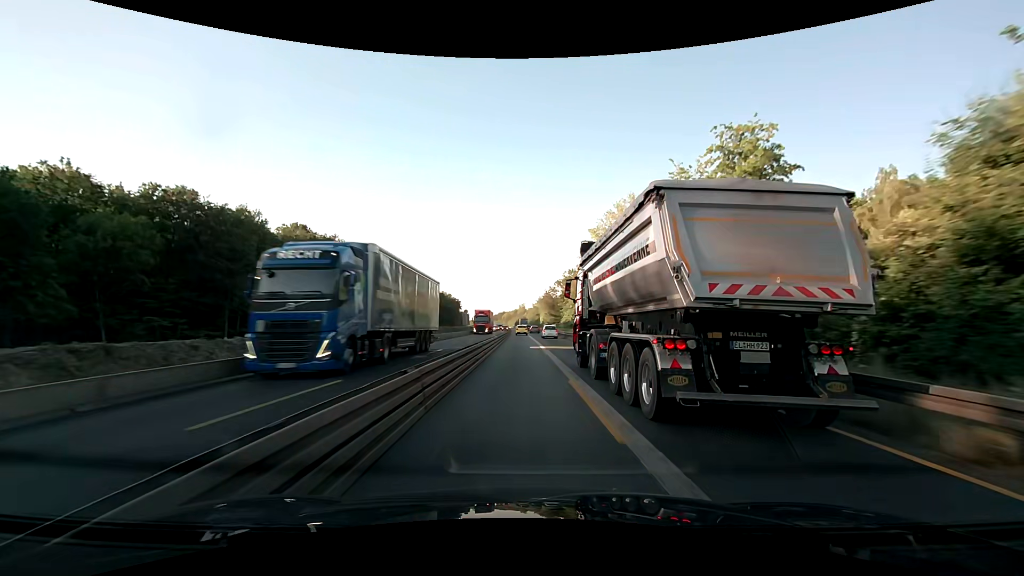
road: motorway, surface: asphalt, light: Day
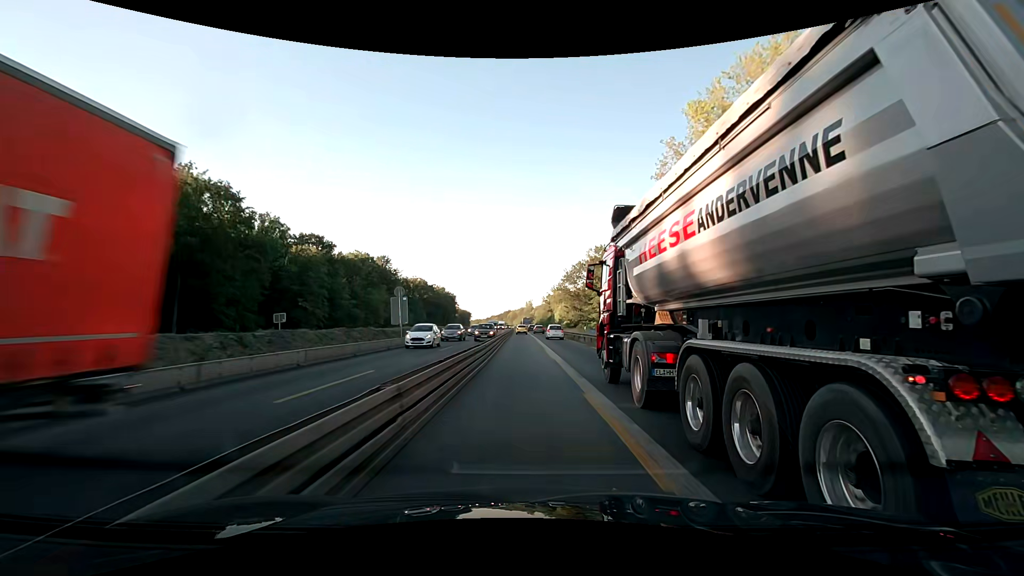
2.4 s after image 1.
(-0.4, +51.6) m; -1°
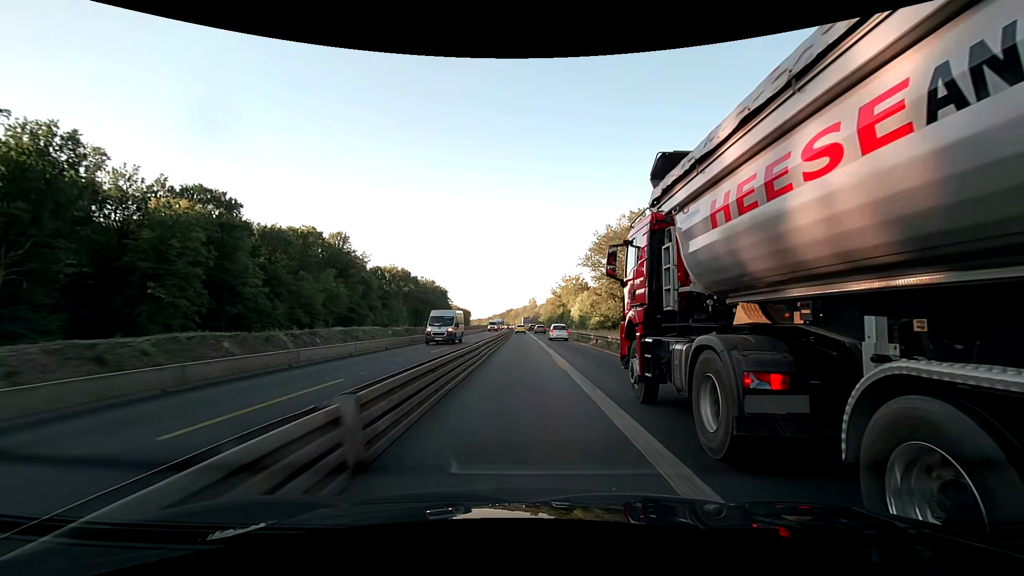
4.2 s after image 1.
(0.0, +38.6) m; 0°
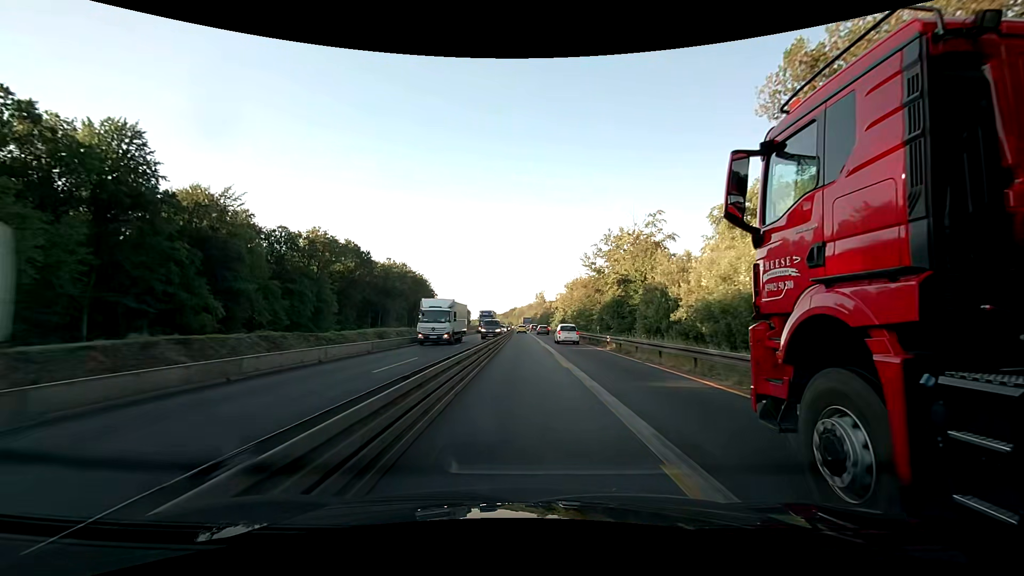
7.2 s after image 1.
(-0.5, +64.3) m; 0°
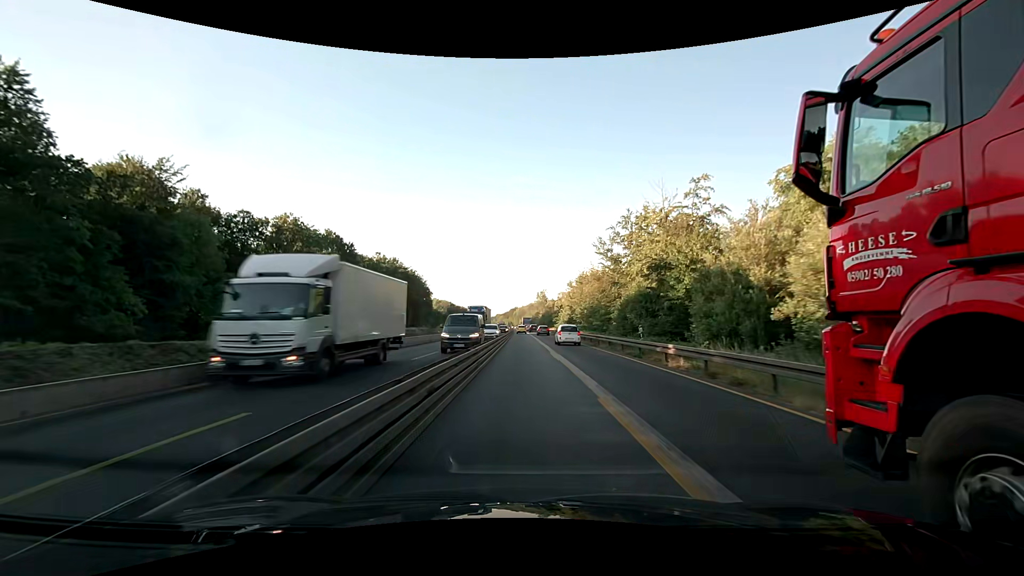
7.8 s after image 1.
(-0.1, +12.8) m; 0°
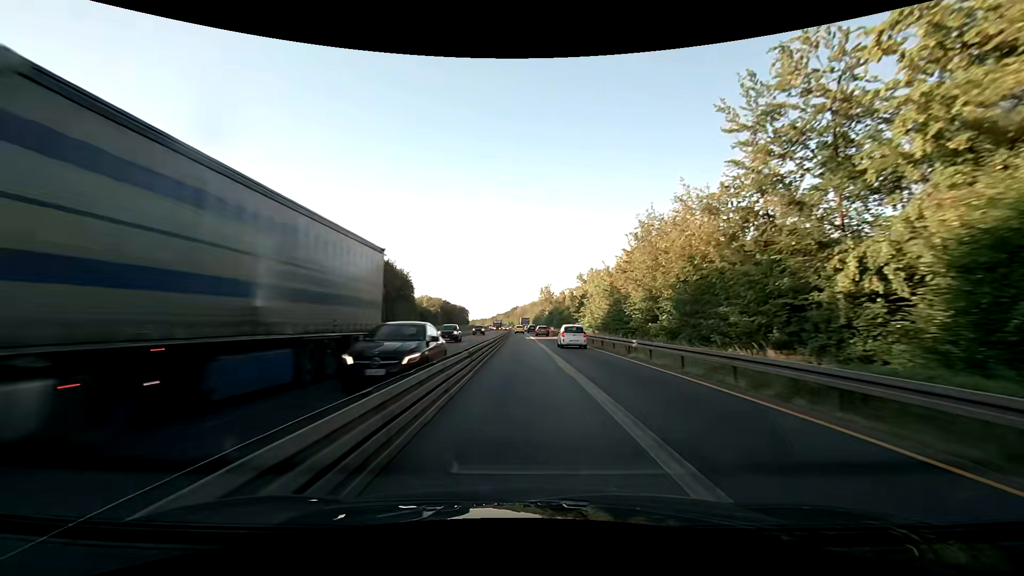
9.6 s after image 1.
(-0.1, +38.5) m; 0°
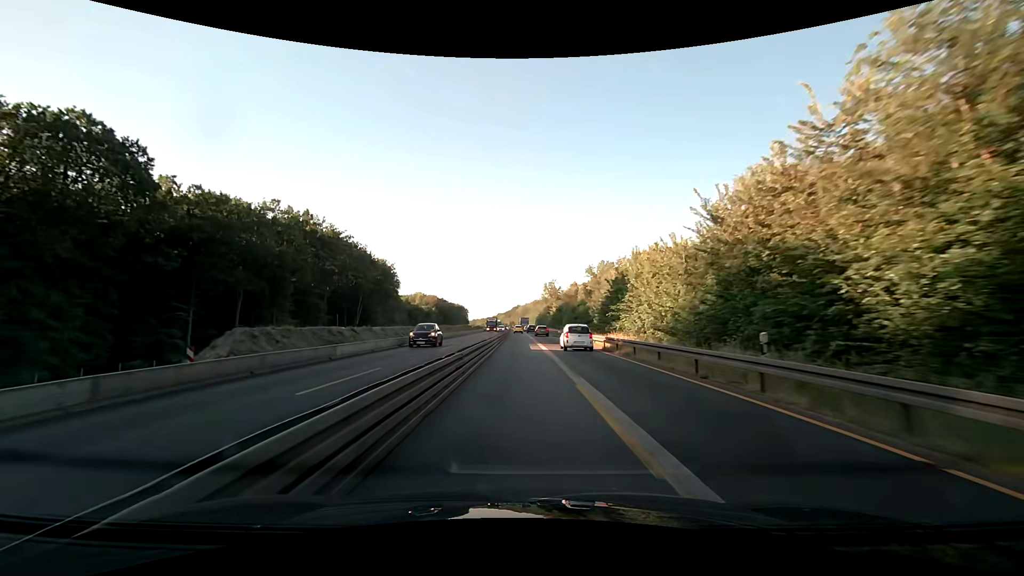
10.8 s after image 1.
(-0.1, +25.7) m; 0°
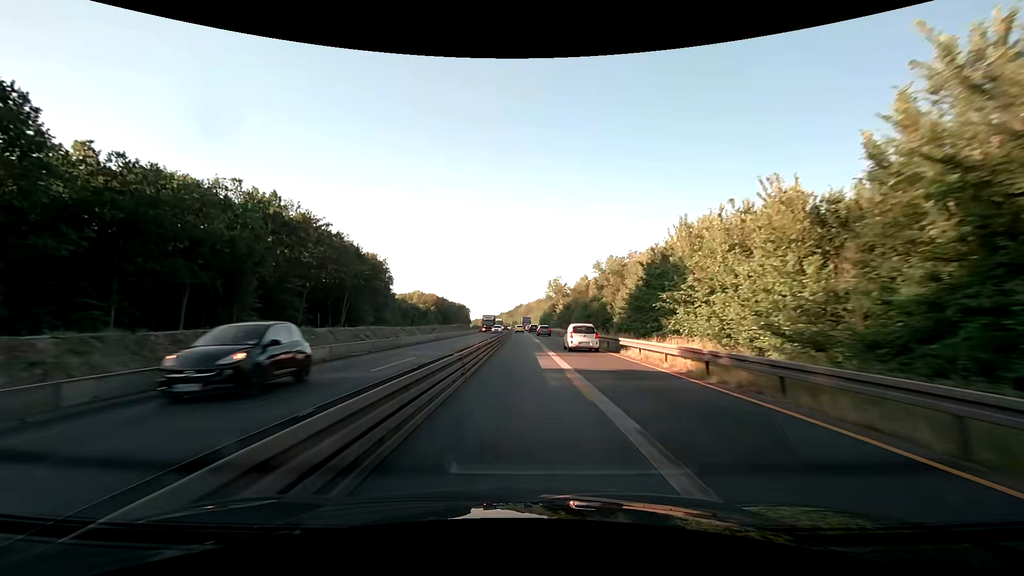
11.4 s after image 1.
(0.0, +12.9) m; 0°
(0, +10) (0, +20) (0, +30) (0, +40) (0, +50) (0, +60) (0, +70) (0, +80) (-1, +90) (-1, +100) m
